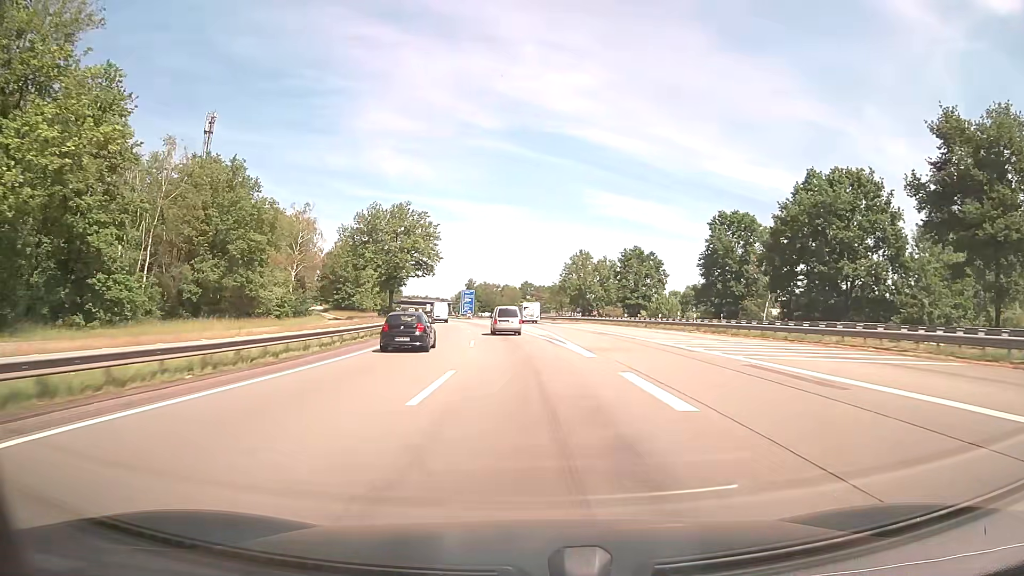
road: motorway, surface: asphalt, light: Day
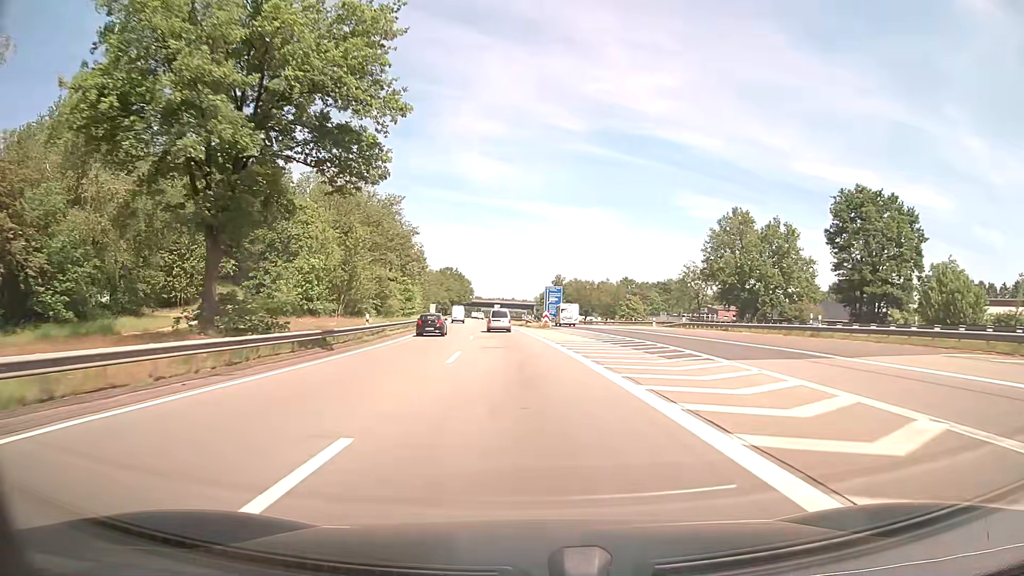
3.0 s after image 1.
(-4.1, +62.7) m; -8°
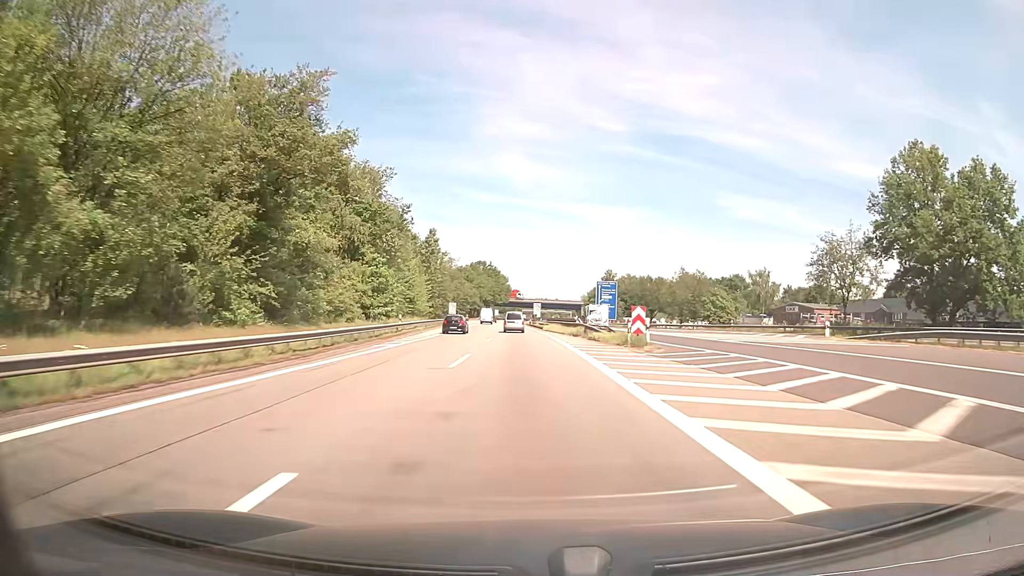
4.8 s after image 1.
(-1.3, +37.7) m; -4°
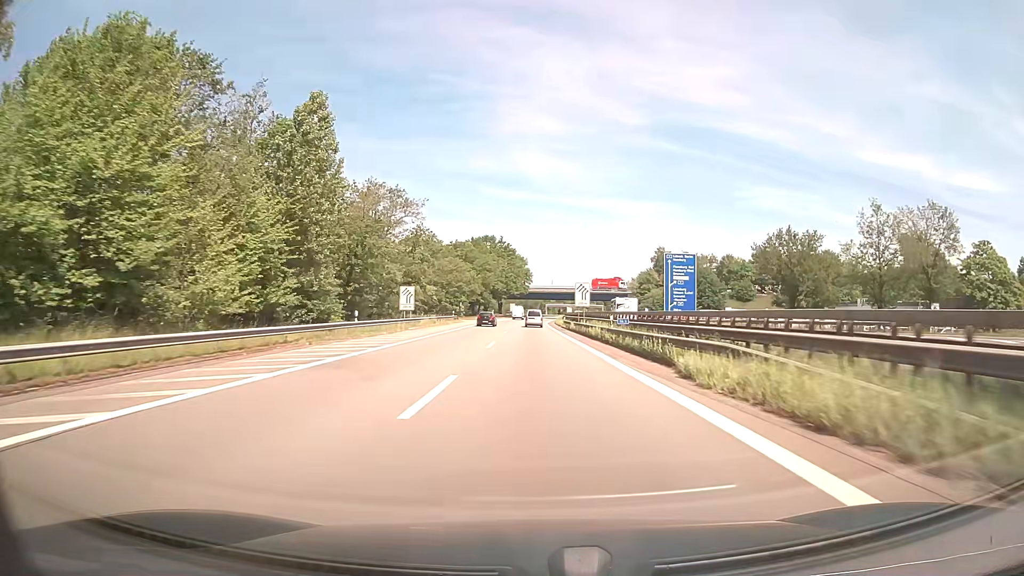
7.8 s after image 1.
(-1.5, +62.8) m; -2°
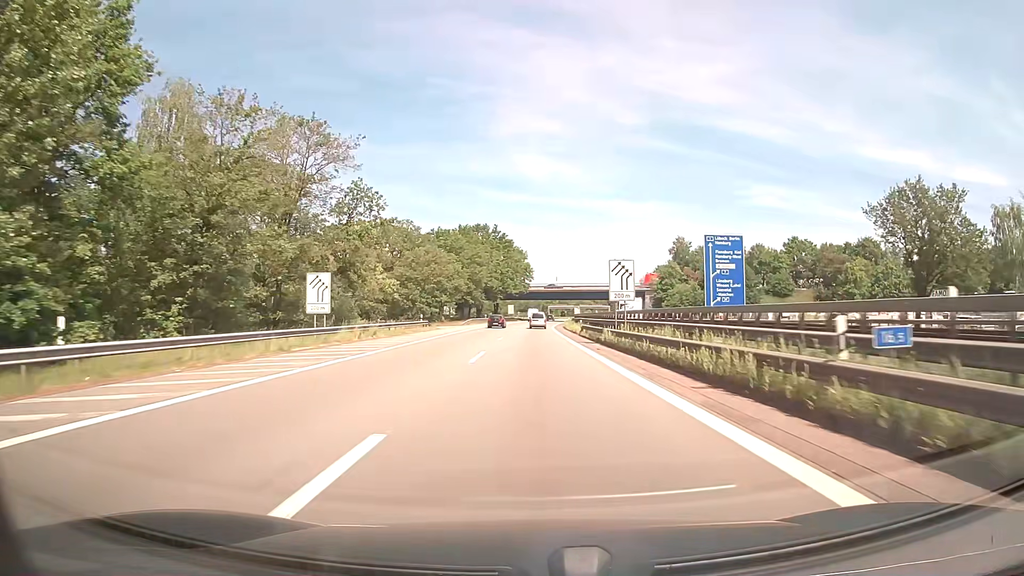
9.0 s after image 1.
(0.0, +25.1) m; 0°
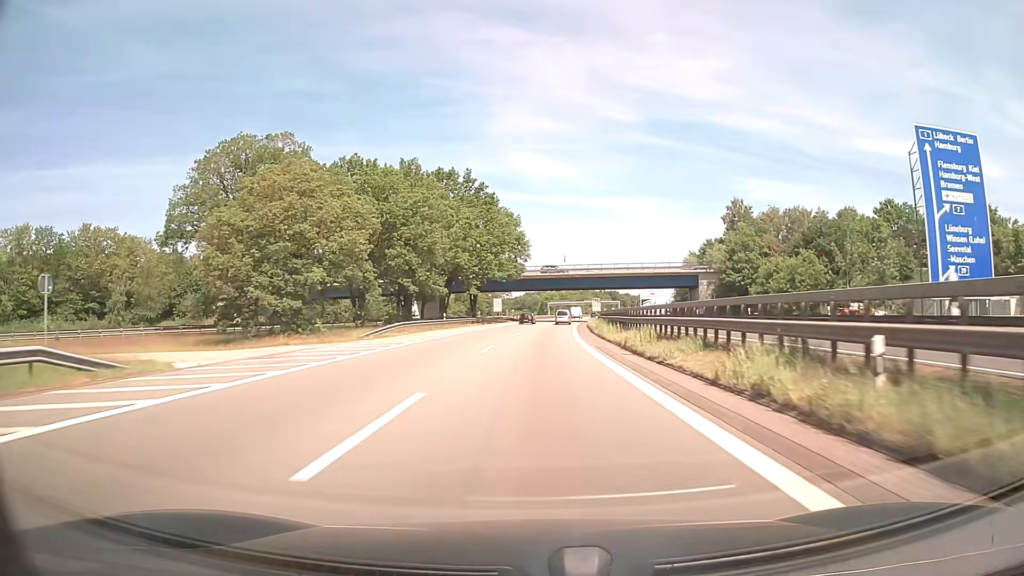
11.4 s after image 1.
(-0.1, +50.2) m; 0°
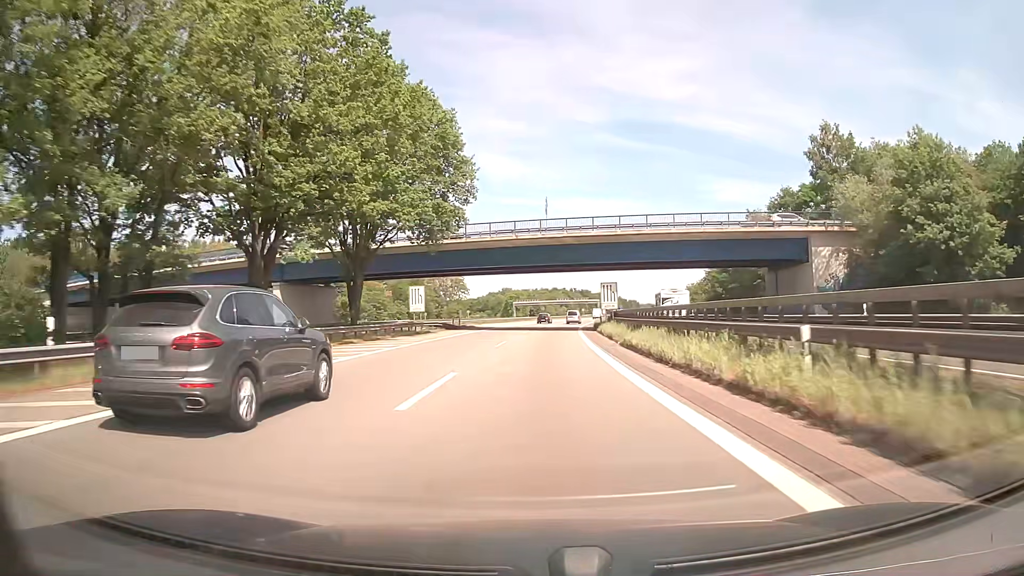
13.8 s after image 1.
(+0.9, +50.0) m; +3°
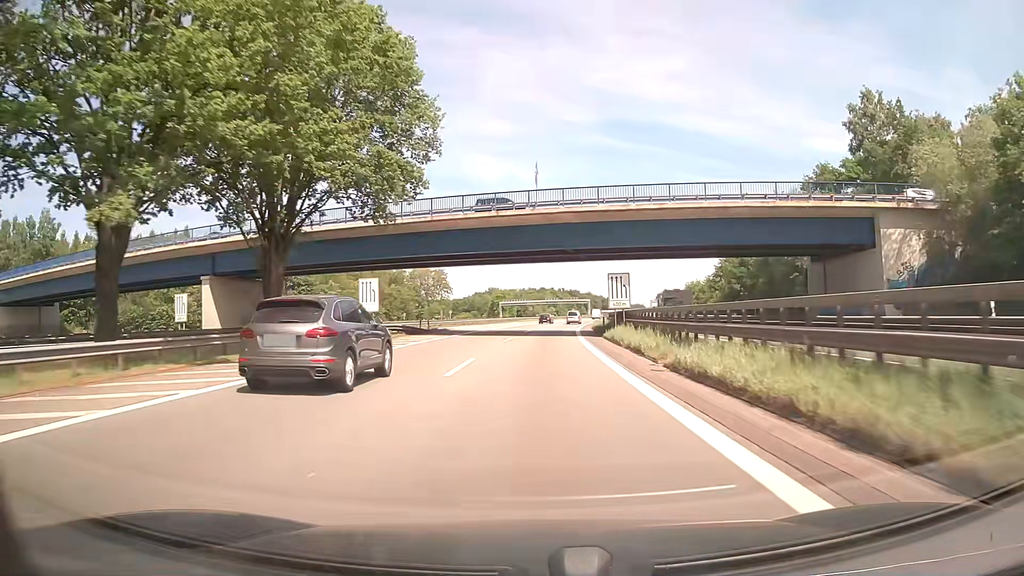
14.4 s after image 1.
(+0.1, +12.5) m; +1°
(0, +10) (0, +20) (+1, +30) (+1, +40) (+2, +50) (+2, +60) (+3, +70) (+4, +80) (+5, +90) (+7, +100) m
